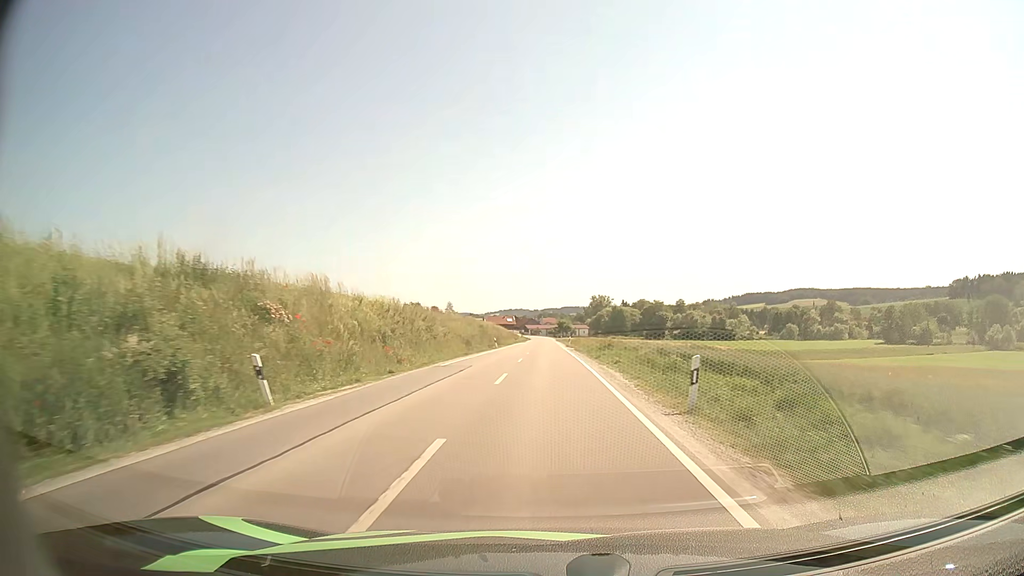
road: secondary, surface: asphalt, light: Day
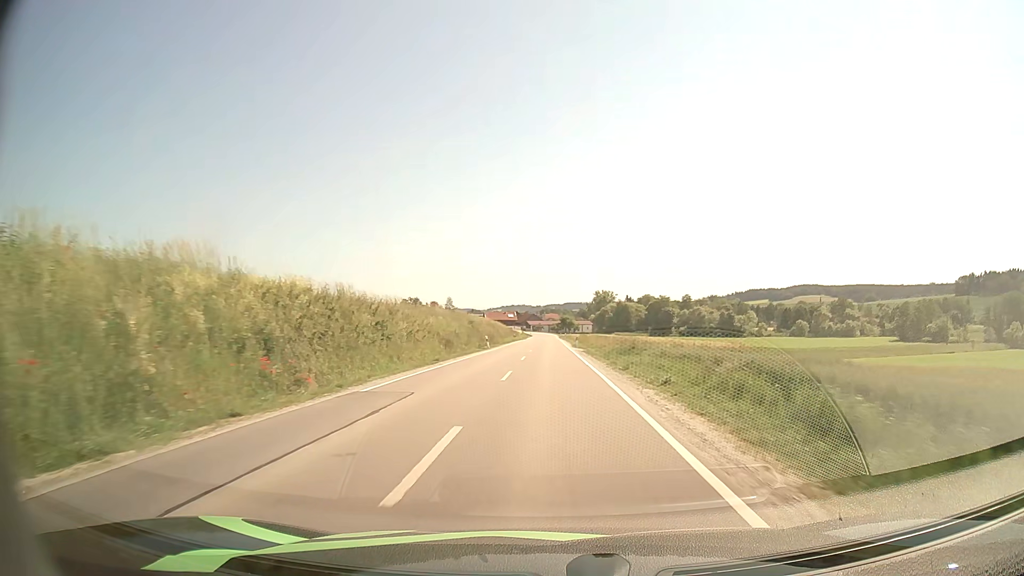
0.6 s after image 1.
(0.0, +11.1) m; 0°
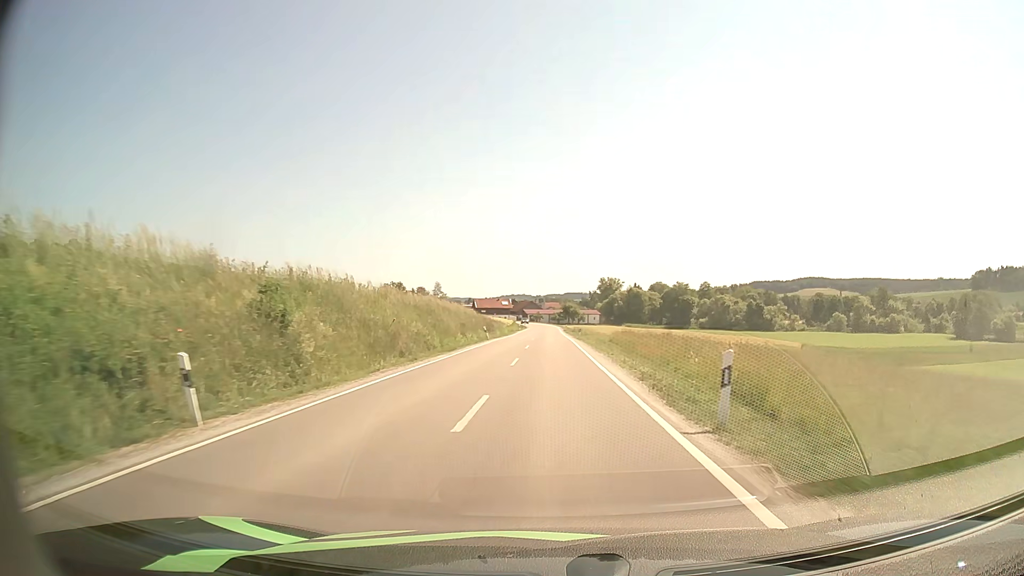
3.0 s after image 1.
(0.0, +45.0) m; 0°
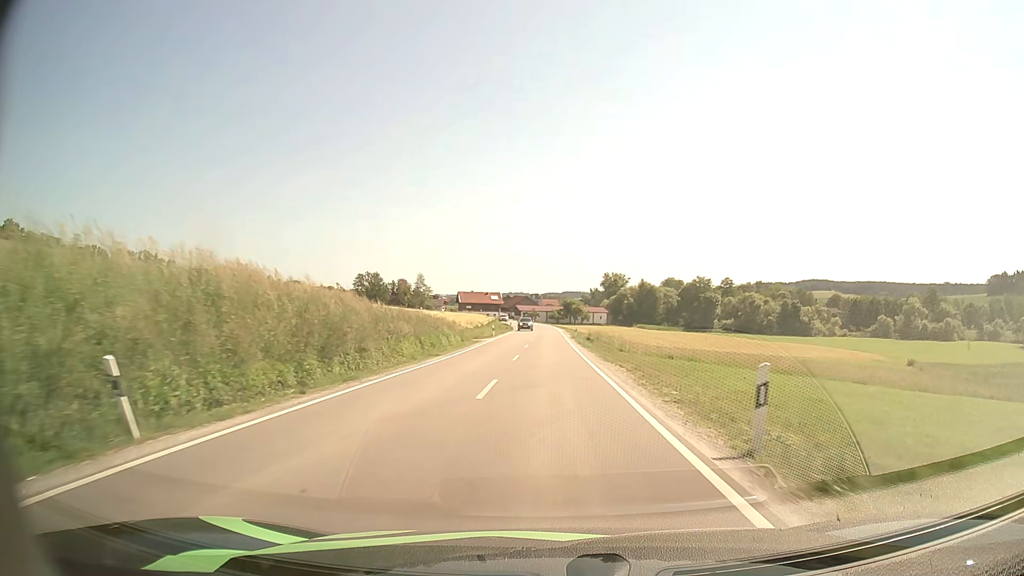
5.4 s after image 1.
(+0.1, +44.4) m; 0°
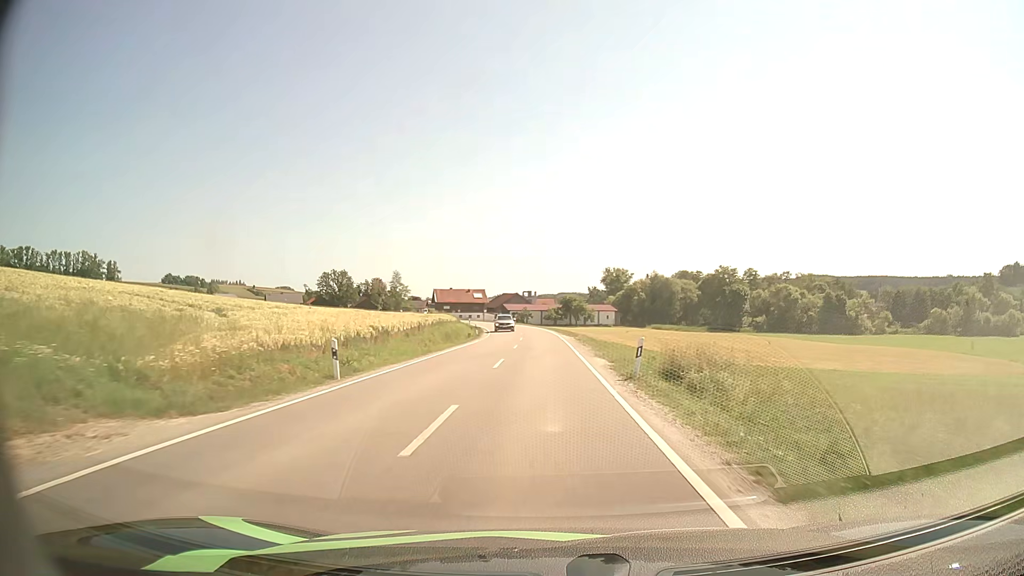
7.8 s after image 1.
(+0.2, +41.4) m; +1°
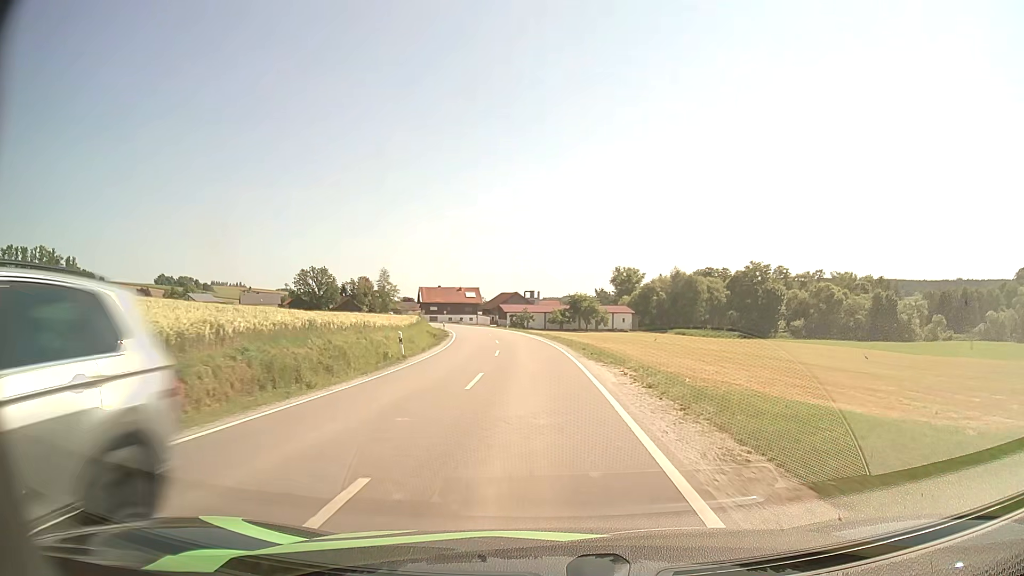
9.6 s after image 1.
(-0.1, +28.8) m; -1°
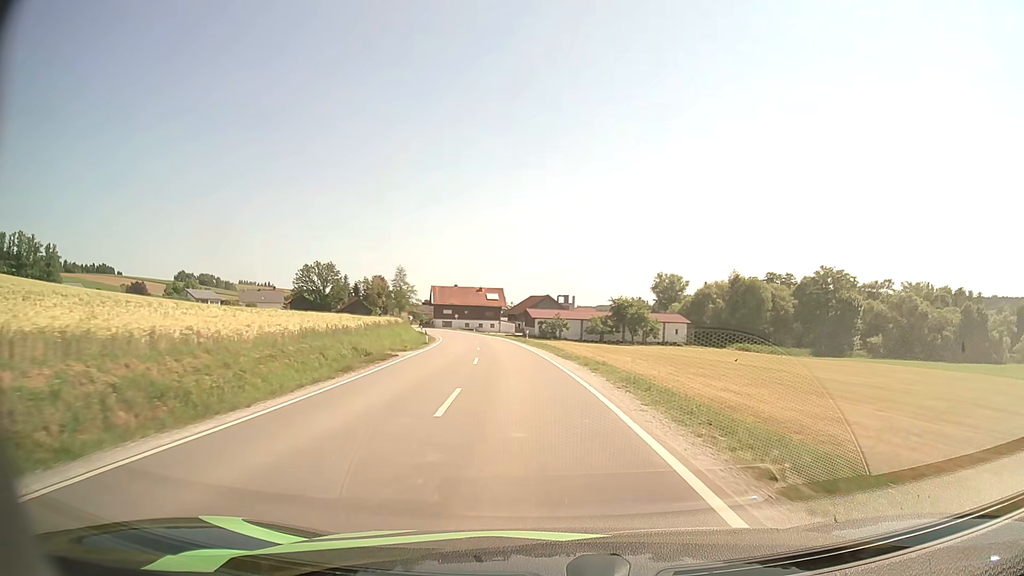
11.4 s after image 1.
(-0.7, +28.0) m; -3°
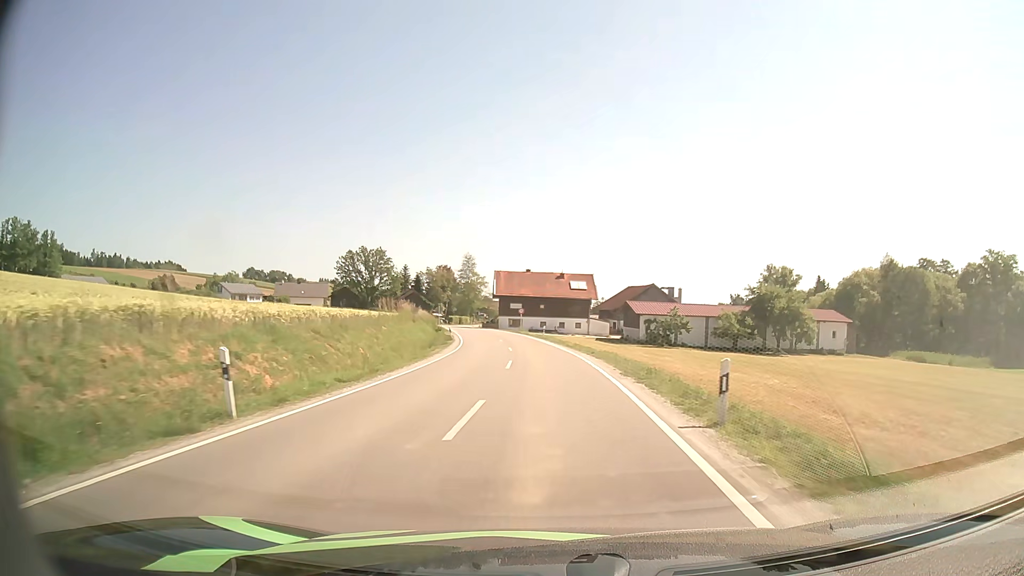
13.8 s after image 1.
(-2.4, +38.2) m; -8°
(0, +10) (0, +20) (-1, +30) (-1, +40) (-2, +50) (-4, +60) (-5, +70) (-7, +79) (-9, +89) (-11, +99) m
